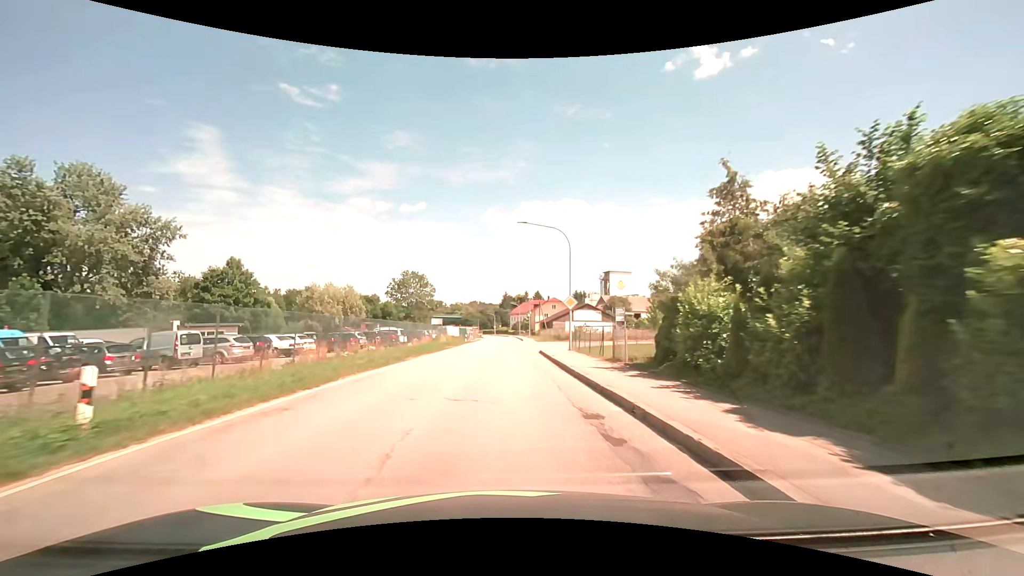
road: secondary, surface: asphalt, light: Day
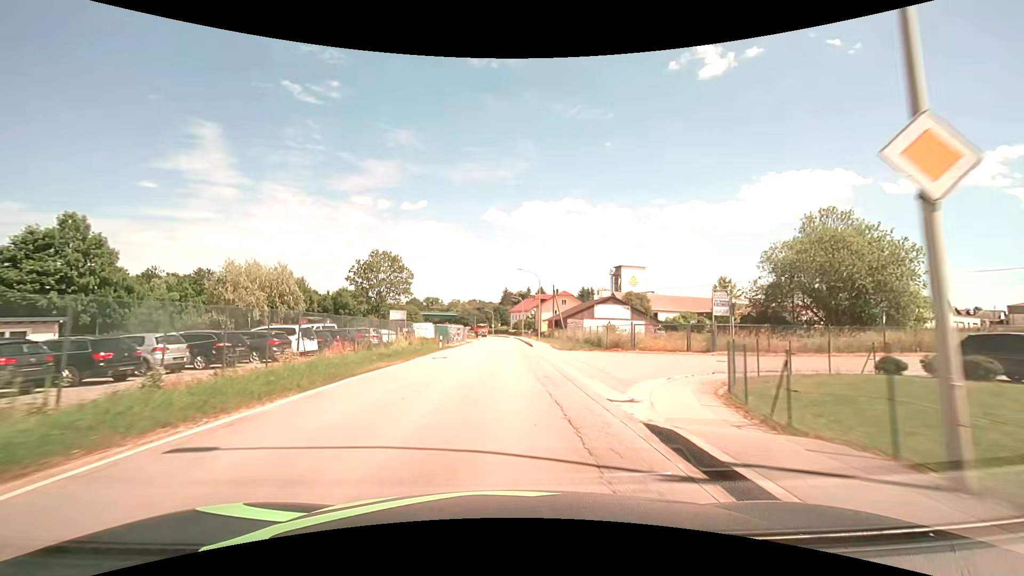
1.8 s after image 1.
(+0.1, +23.7) m; 0°
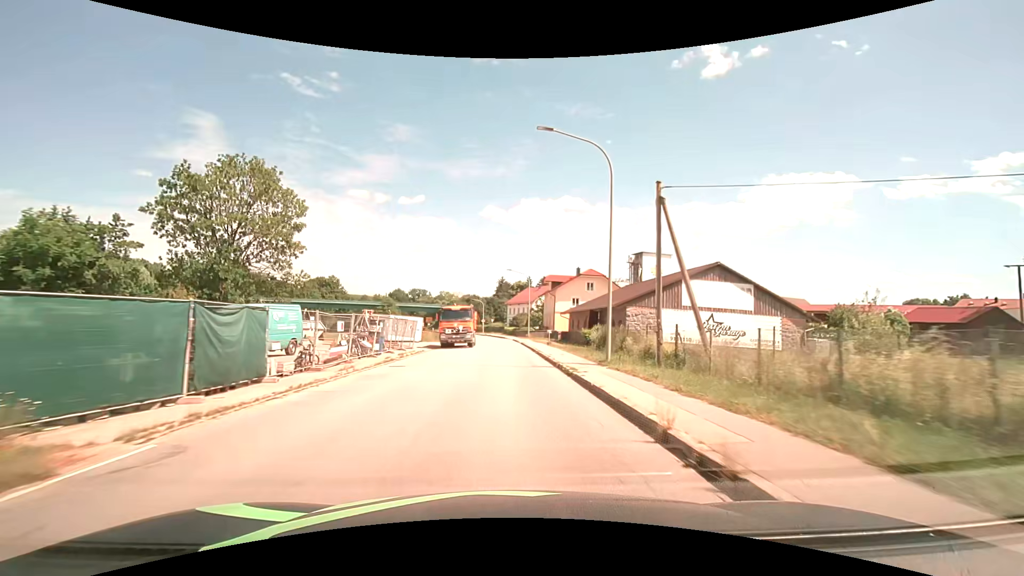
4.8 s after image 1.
(+0.2, +39.6) m; +1°
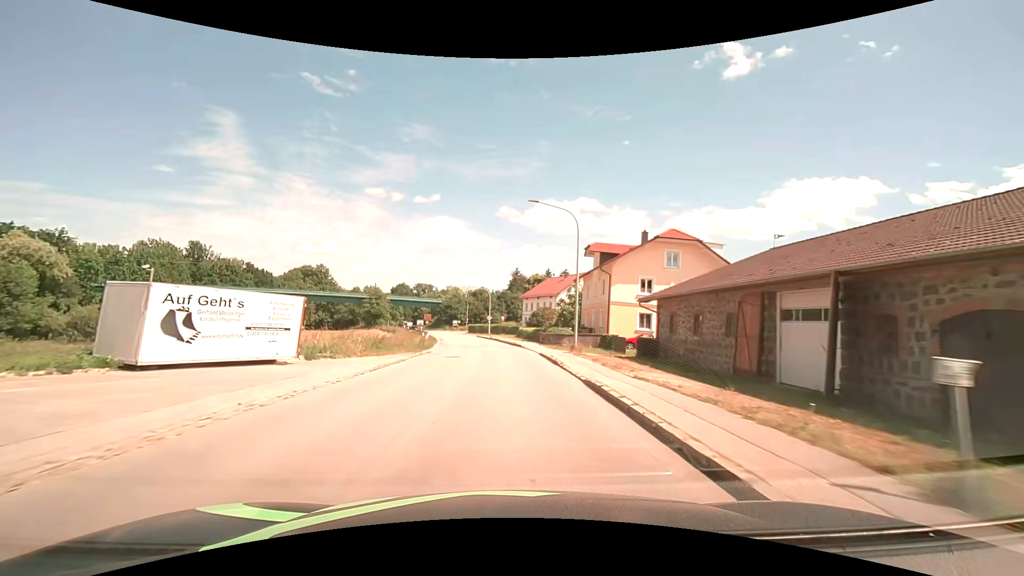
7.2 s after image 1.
(-0.2, +31.7) m; -1°
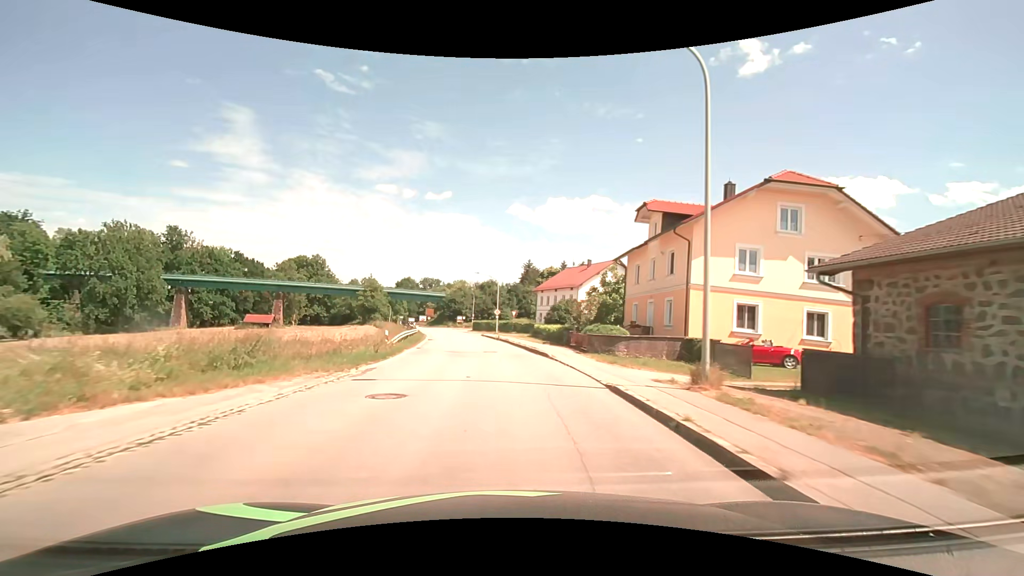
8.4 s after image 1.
(-0.2, +15.9) m; -1°
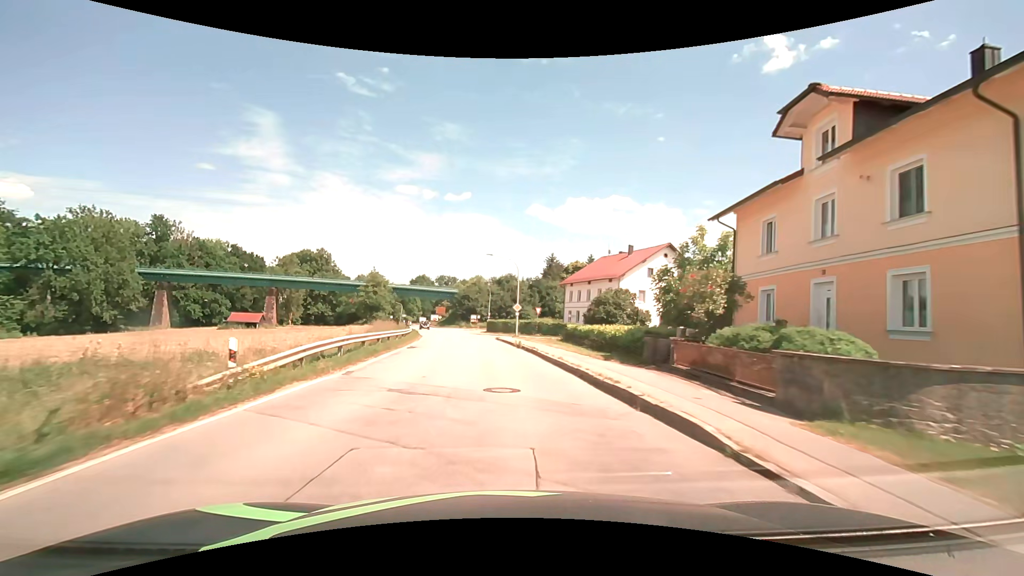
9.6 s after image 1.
(-0.2, +15.9) m; -2°
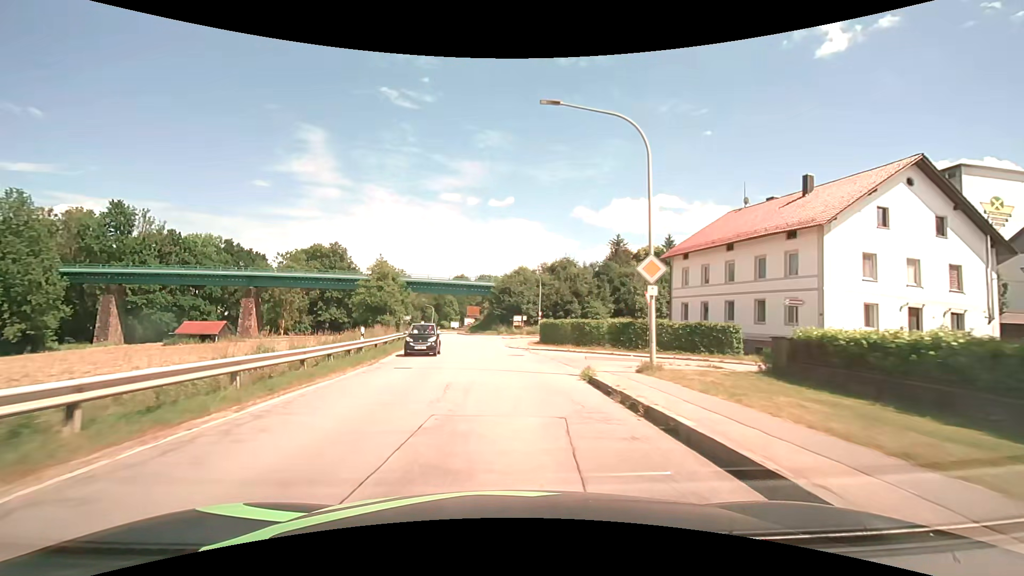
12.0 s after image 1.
(-1.6, +31.8) m; -6°
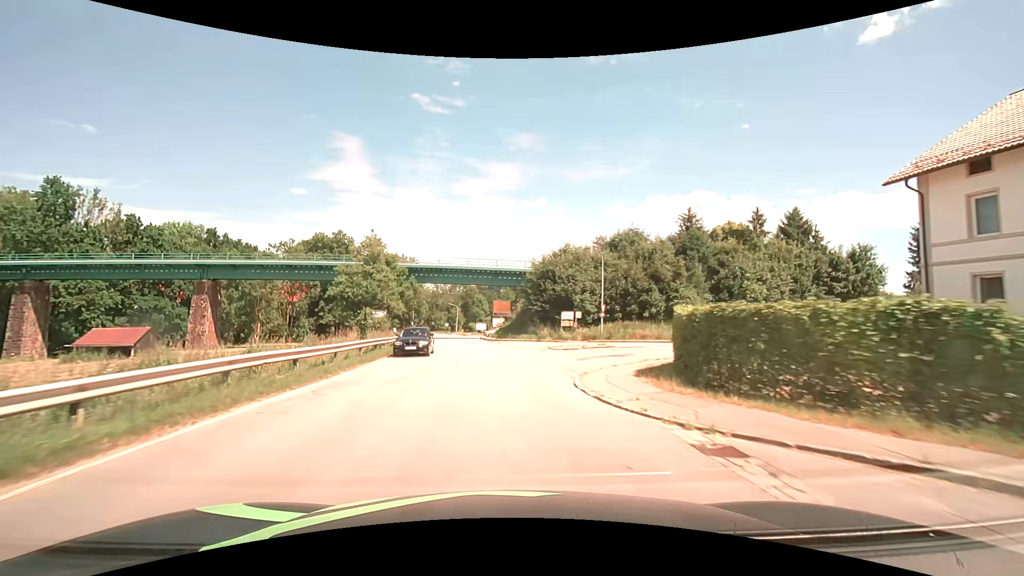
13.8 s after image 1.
(-0.8, +23.9) m; -4°
(0, +10) (-1, +20) (-2, +30) (-3, +40) (-4, +50) (-5, +60) (-6, +70) (-8, +80) (-10, +89) (-12, +99) m
